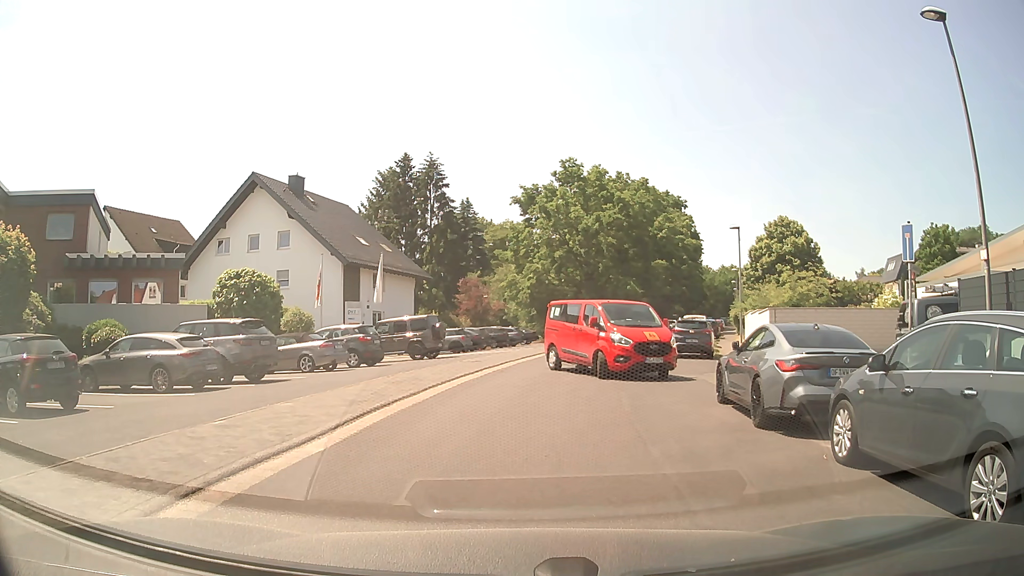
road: residential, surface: asphalt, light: Day
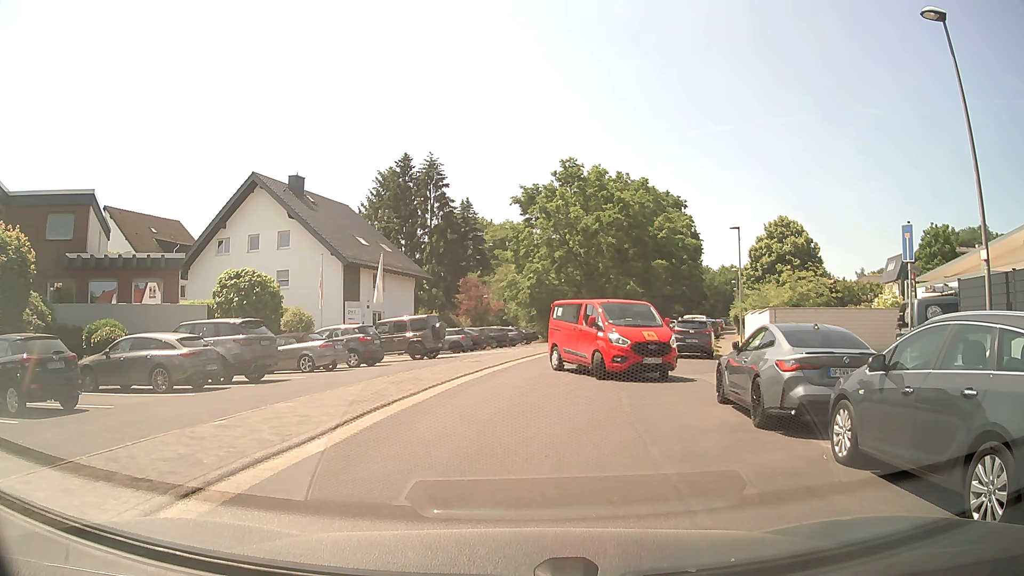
(0.0, 0.0) m; 0°
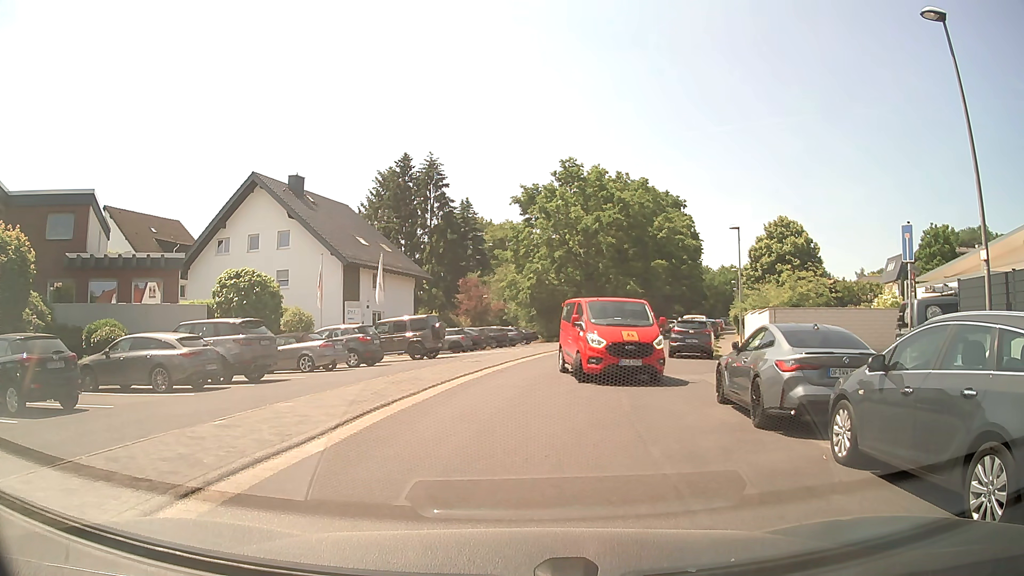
(0.0, 0.0) m; 0°
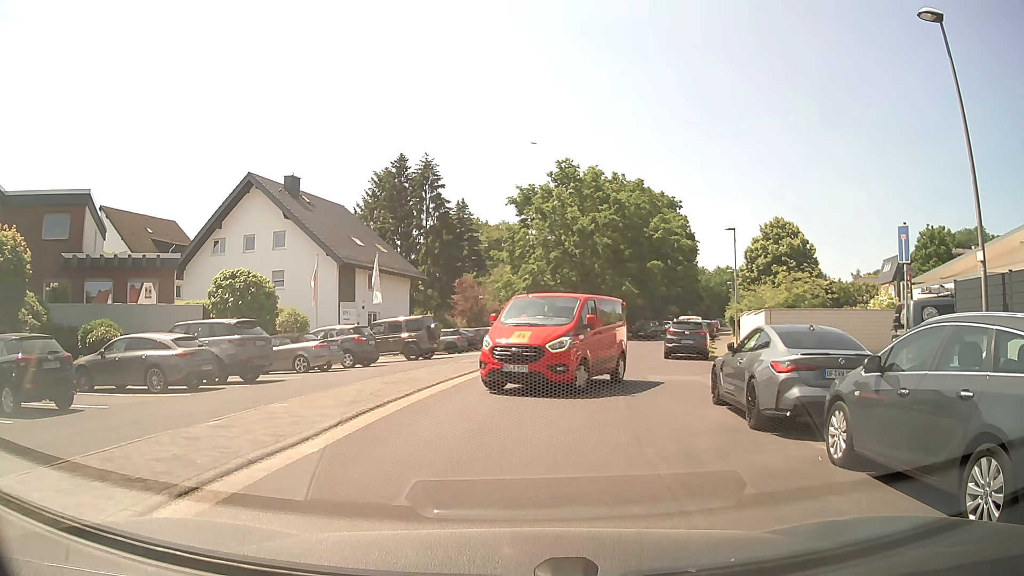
(0.0, 0.0) m; 0°
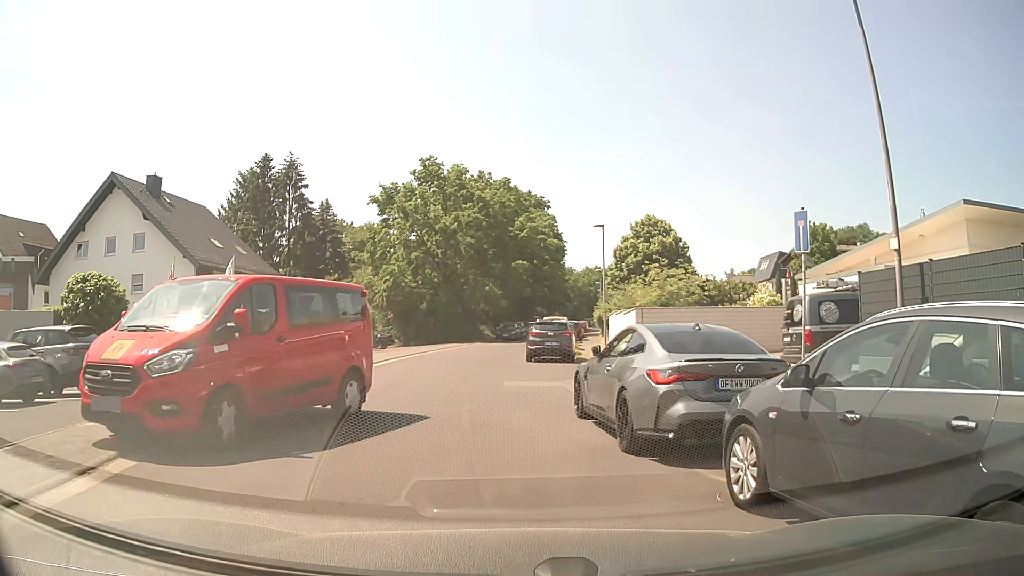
(+0.1, +1.8) m; +12°
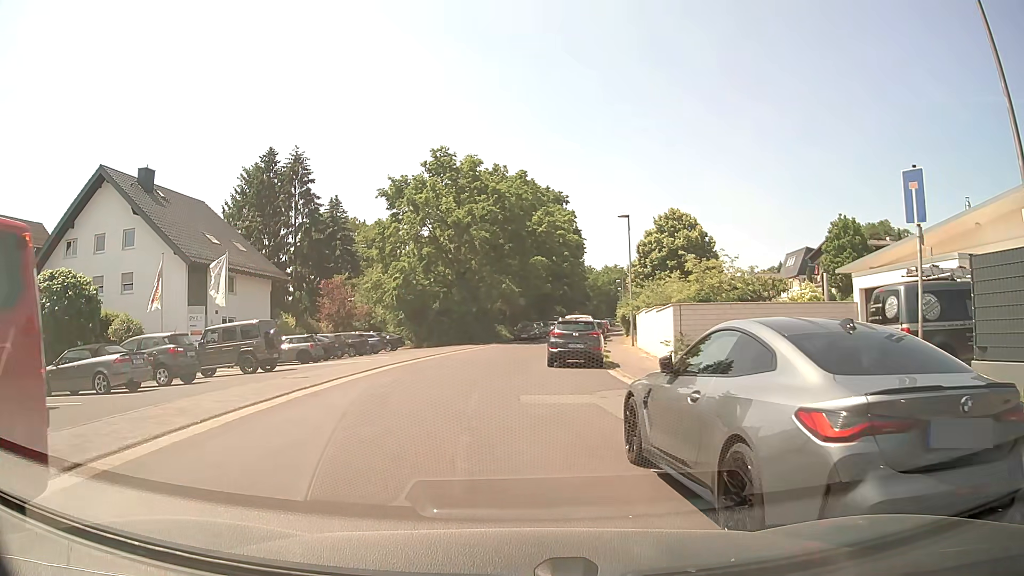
(0.0, +3.6) m; -3°
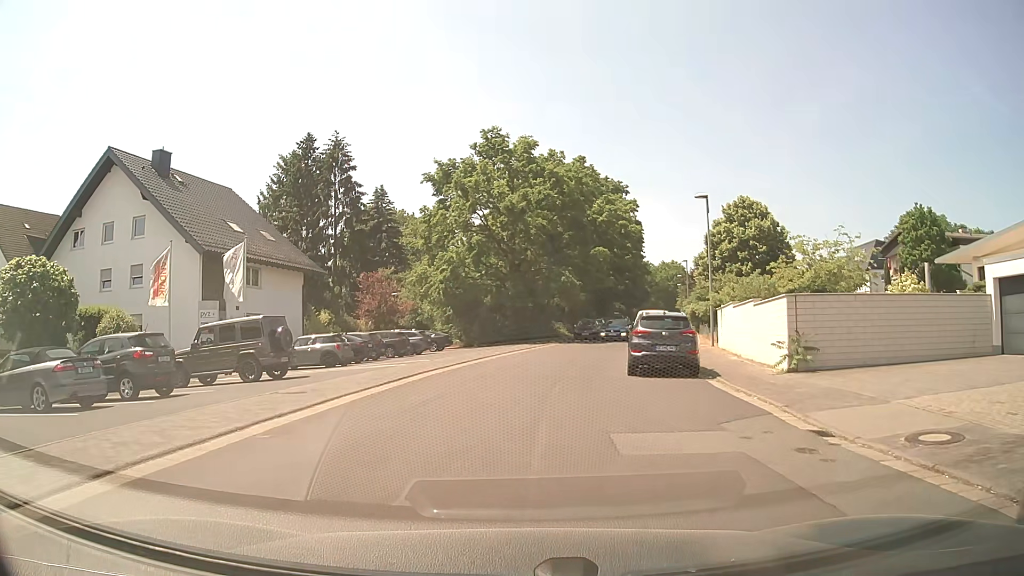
(-0.2, +5.3) m; -4°
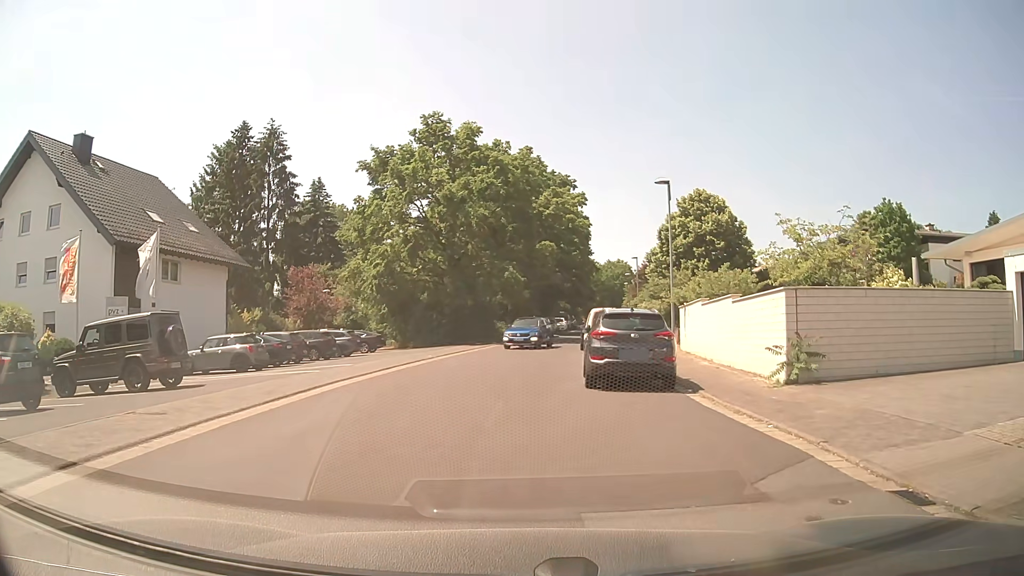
(+0.1, +3.5) m; +4°
